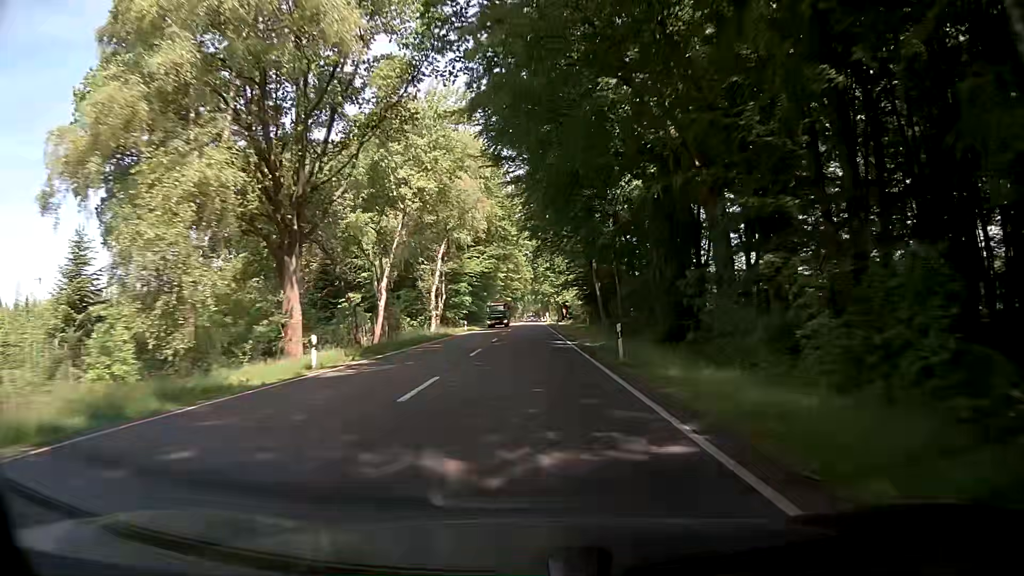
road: primary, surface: asphalt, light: Day
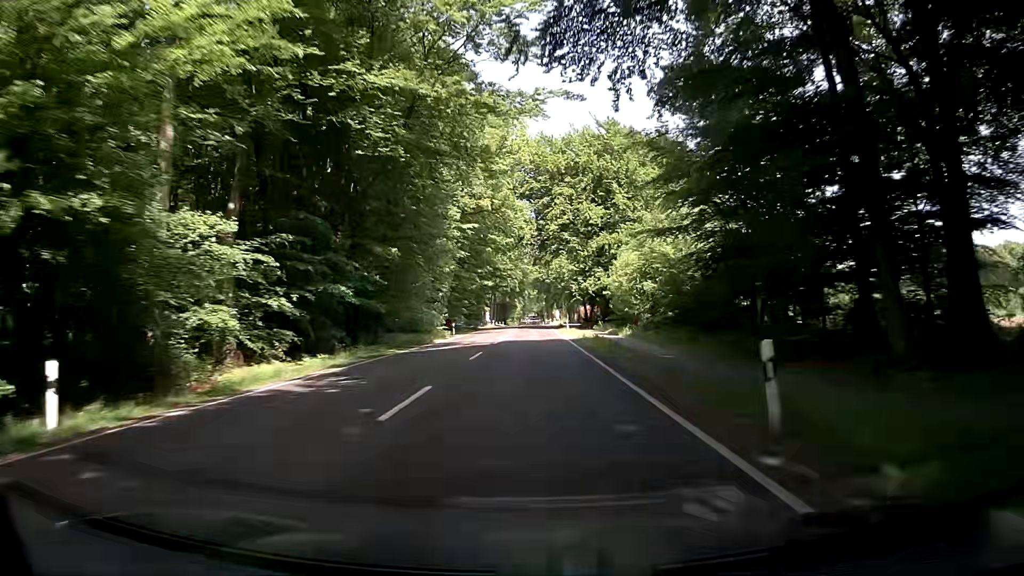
(-0.6, +63.3) m; 0°
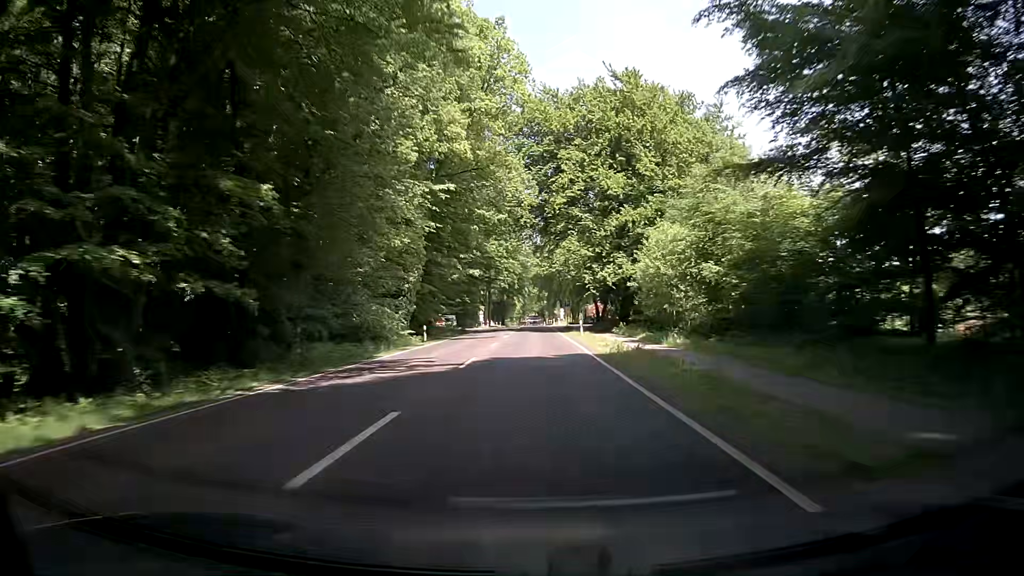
(0.0, +15.8) m; -1°
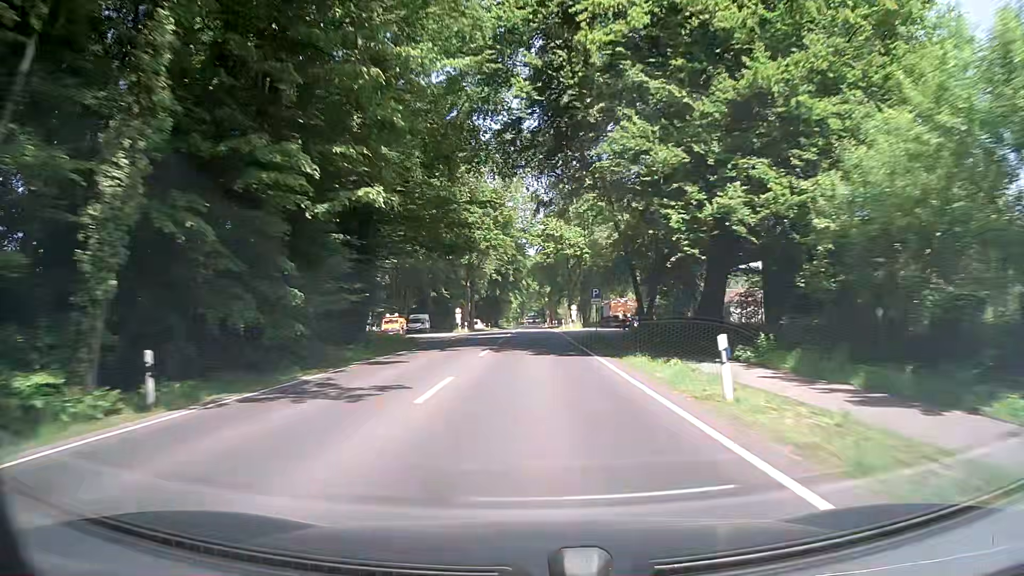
(+0.4, +31.7) m; +1°
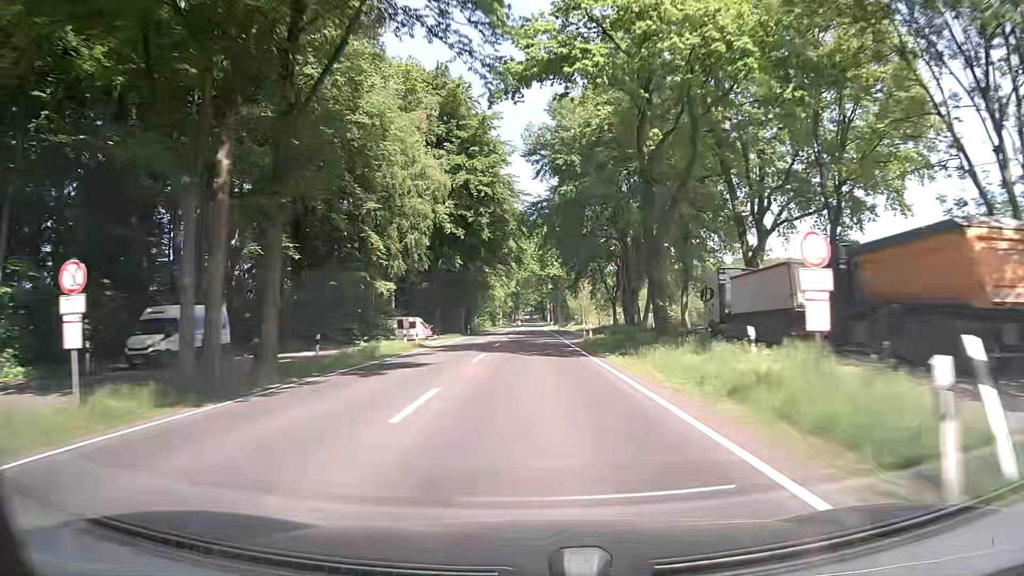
(0.0, +63.4) m; 0°
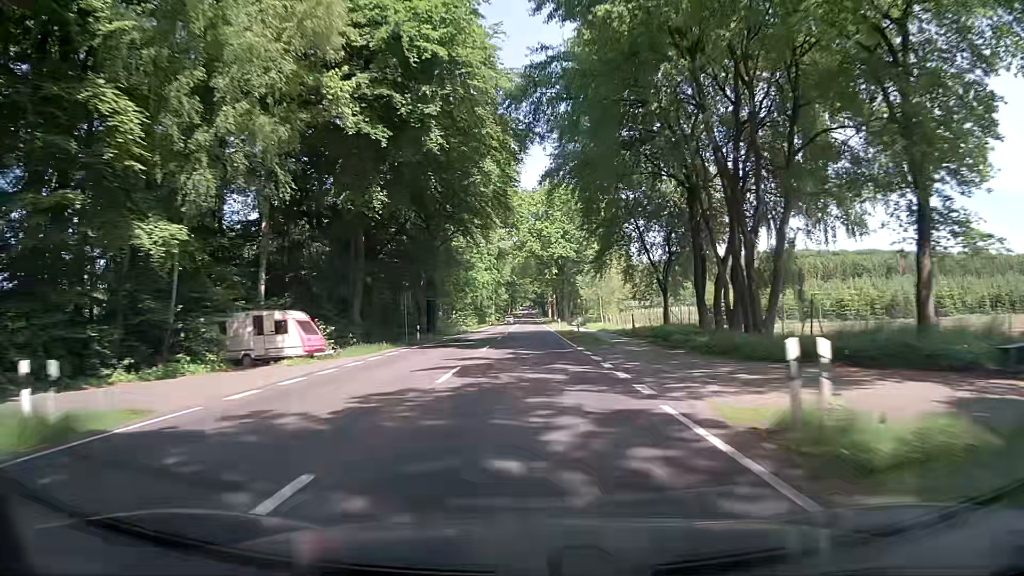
(0.0, +31.8) m; -1°
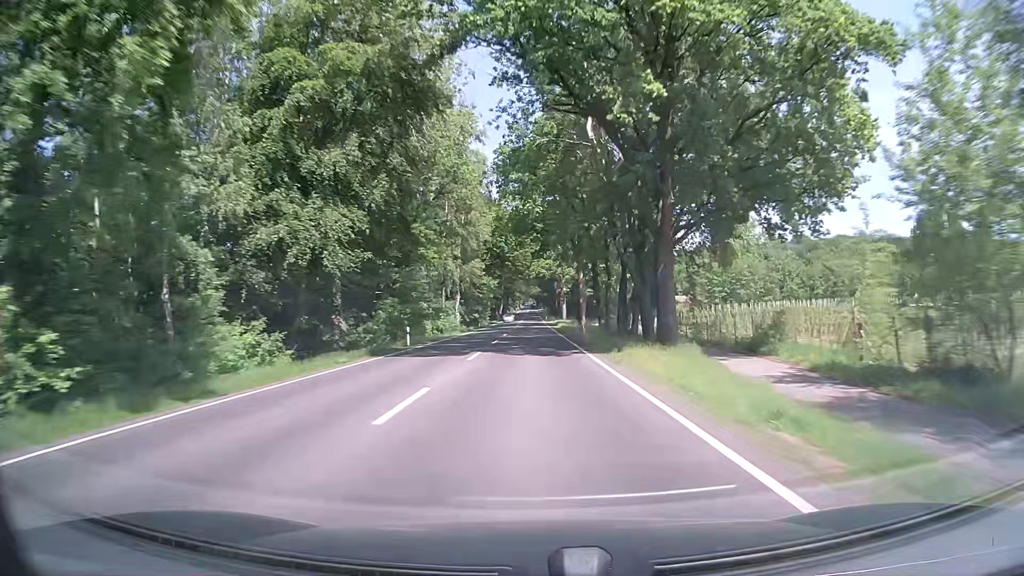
(+0.7, +79.5) m; 0°
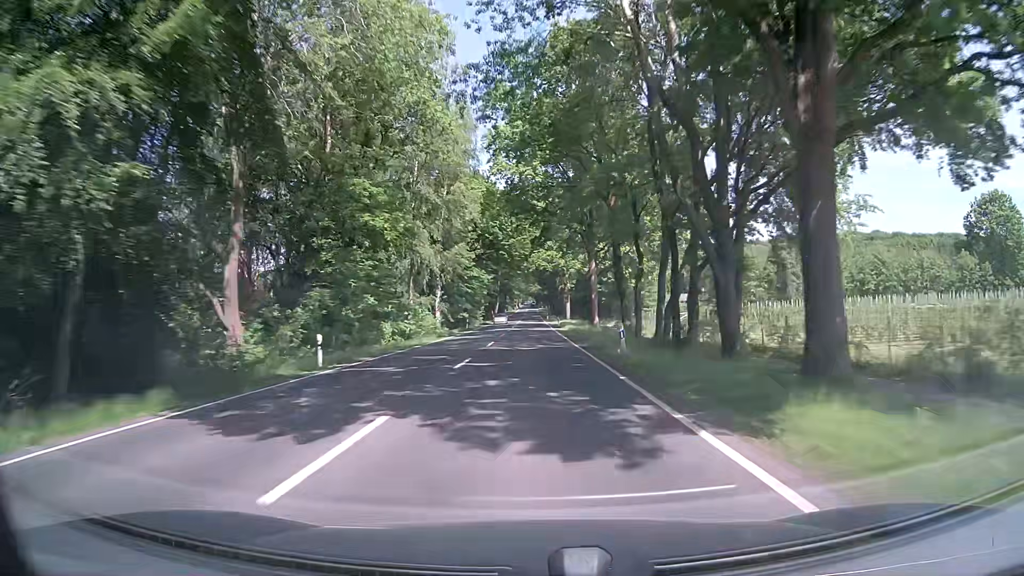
(0.0, +15.8) m; 0°
(0, +10) (0, +20) (0, +30) (0, +40) (0, +50) (0, +60) (0, +70) (0, +80) (0, +90) (0, +100) m
